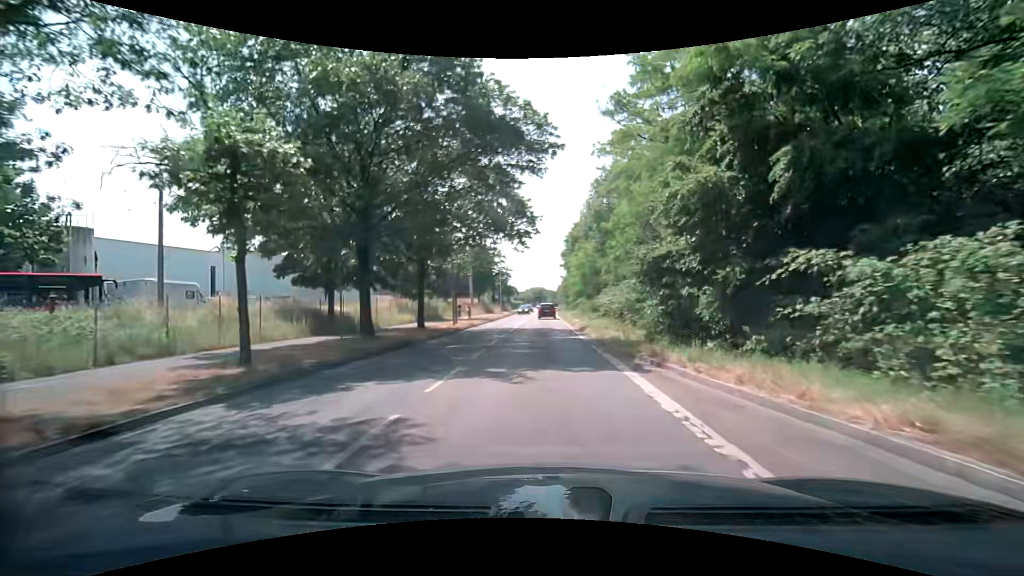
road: secondary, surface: asphalt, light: Day
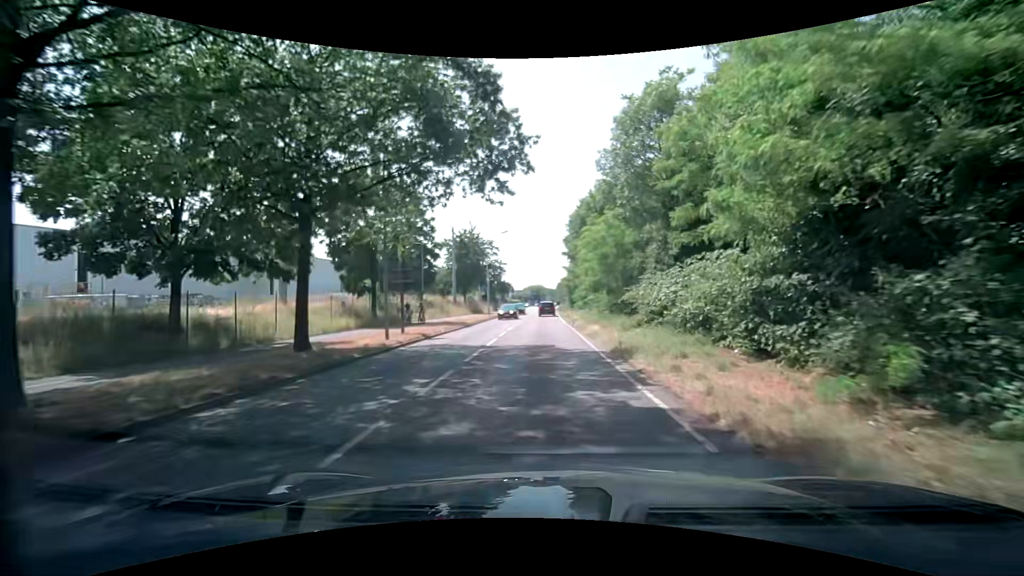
(-0.1, +14.0) m; 0°
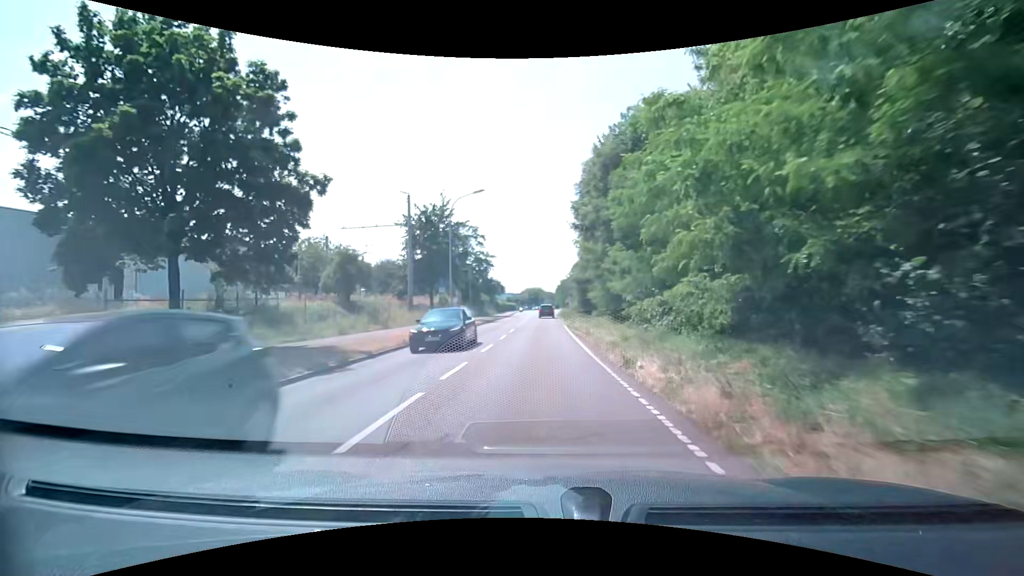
(+0.1, +20.9) m; 0°
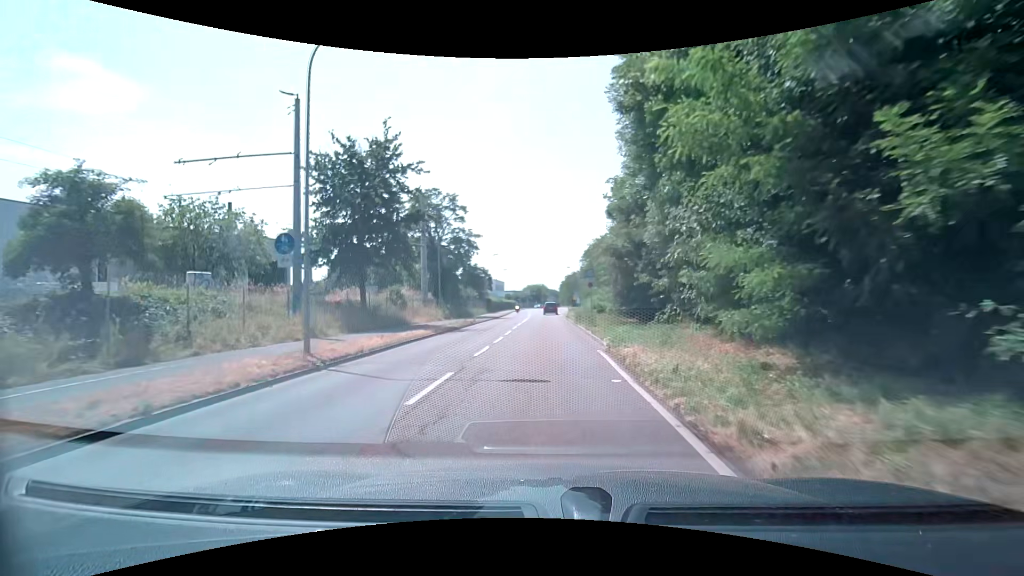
(0.0, +20.8) m; 0°
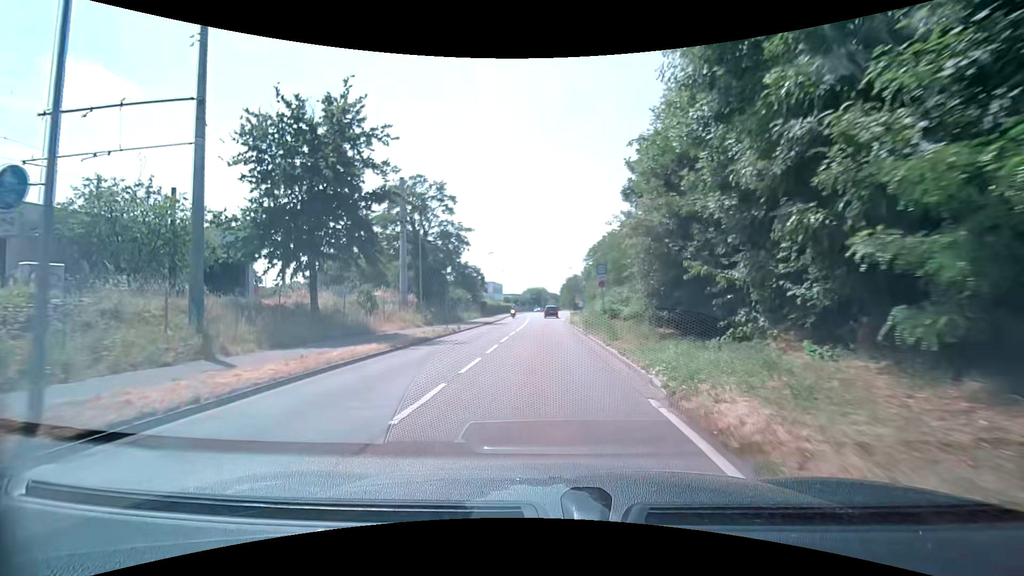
(0.0, +6.9) m; 0°
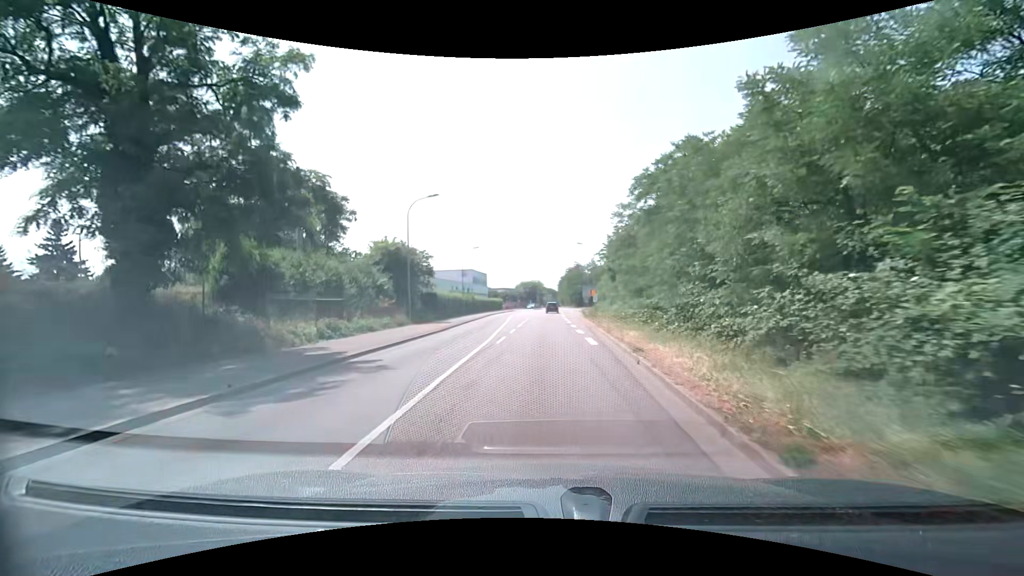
(+0.2, +34.4) m; 0°
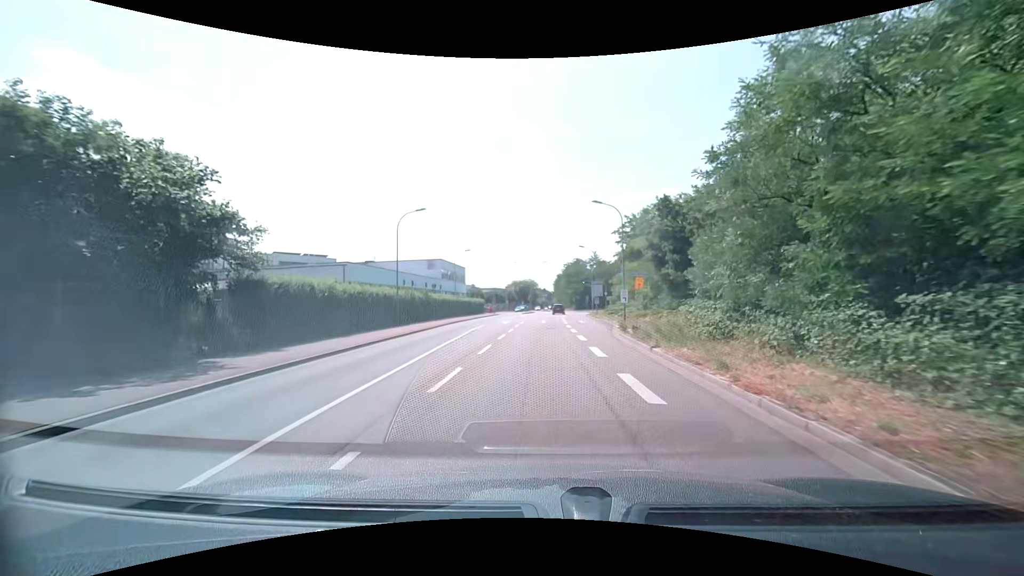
(+0.2, +27.5) m; 0°
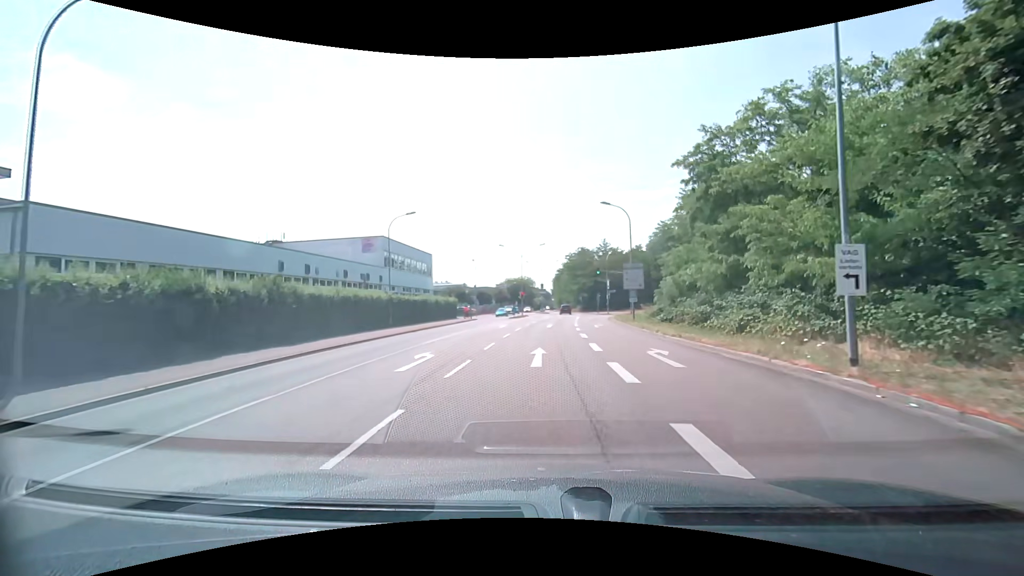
(+0.3, +28.1) m; +1°
(0, +10) (0, +20) (0, +30) (+1, +40) (+1, +50) (+2, +60) (+2, +70) (+3, +80) (+3, +90) (+2, +100) m
